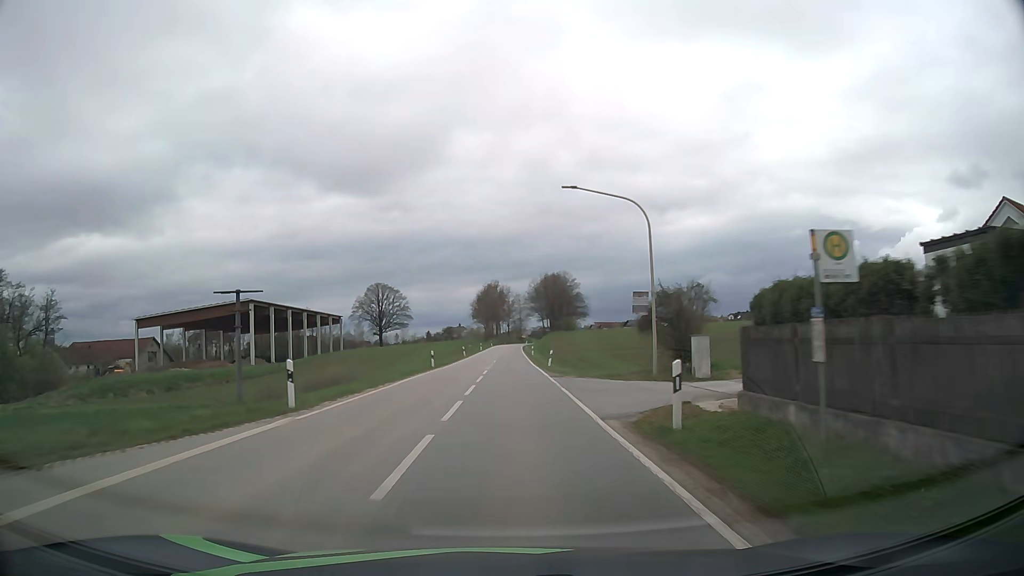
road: secondary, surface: asphalt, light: Day
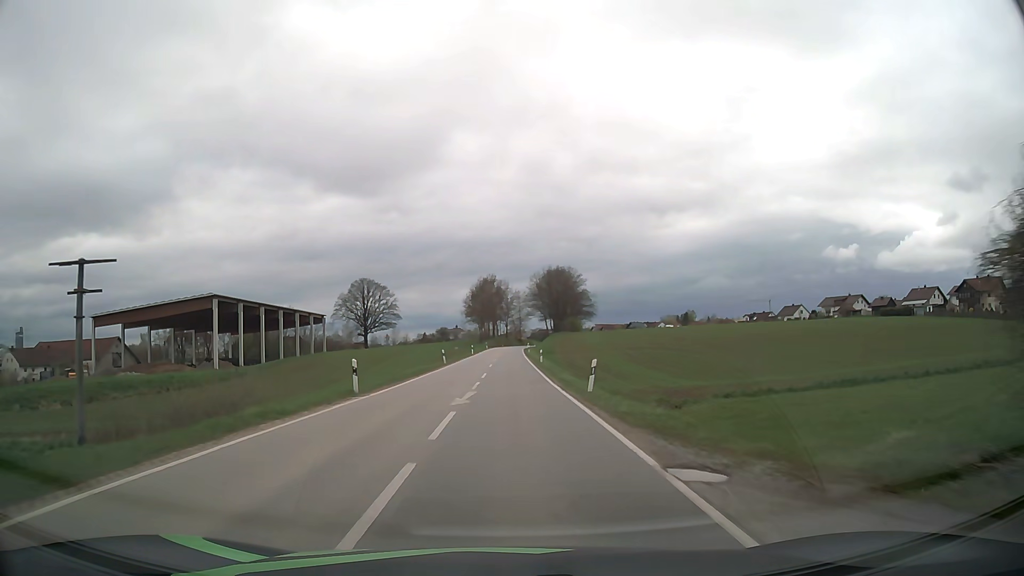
(+0.1, +20.5) m; 0°
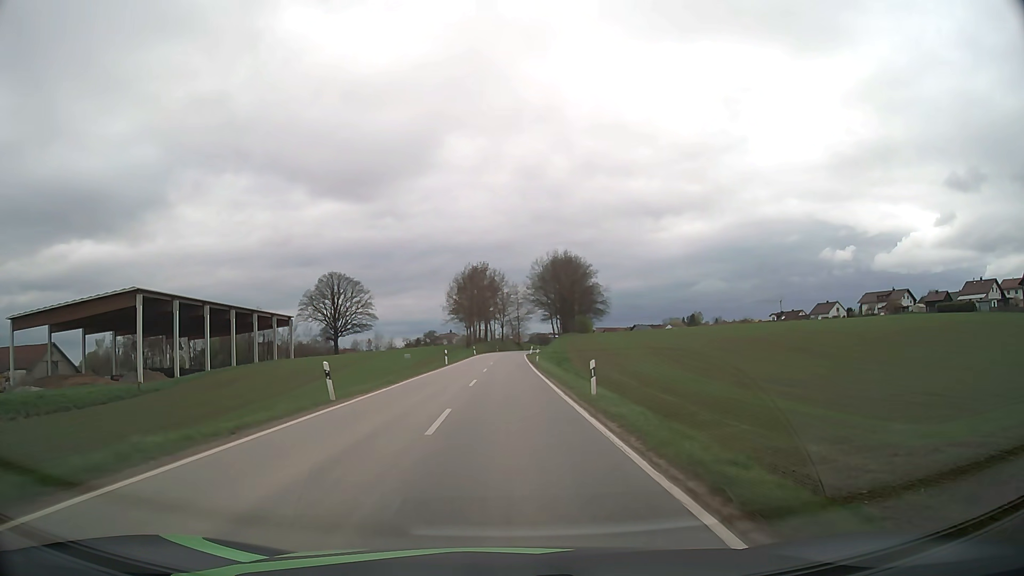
(+0.1, +31.0) m; 0°
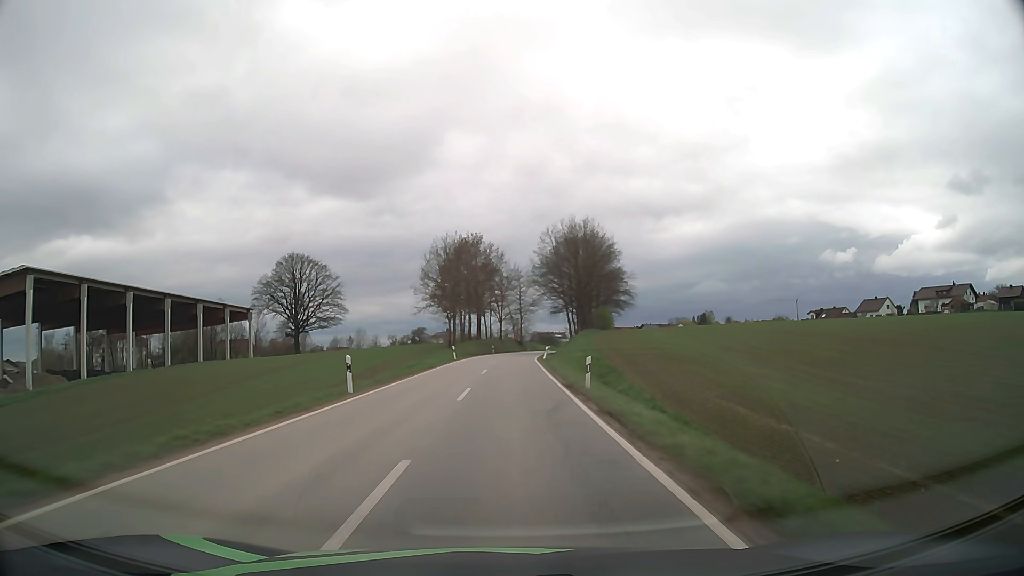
(0.0, +31.5) m; 0°
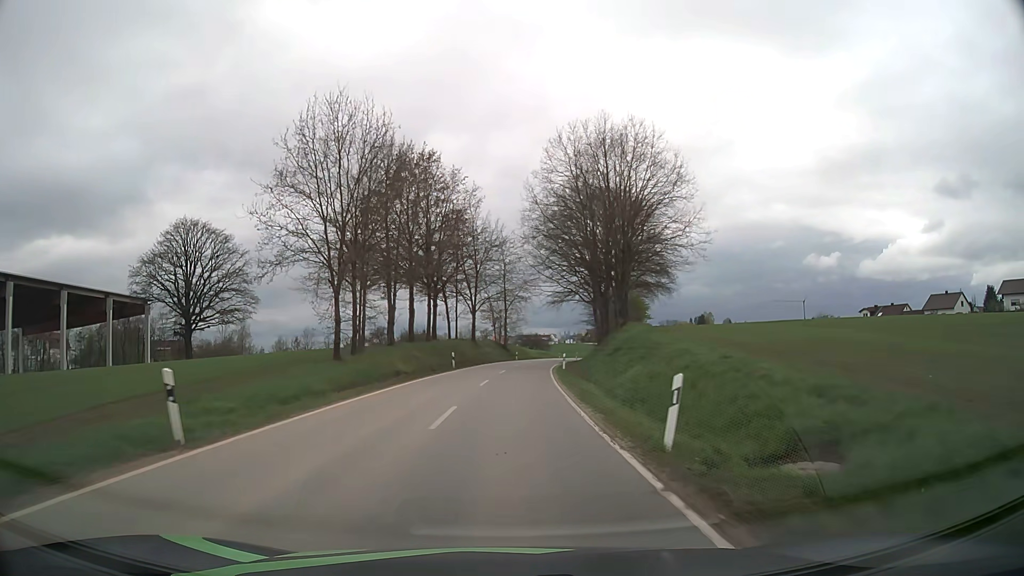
(+0.4, +42.4) m; +1°
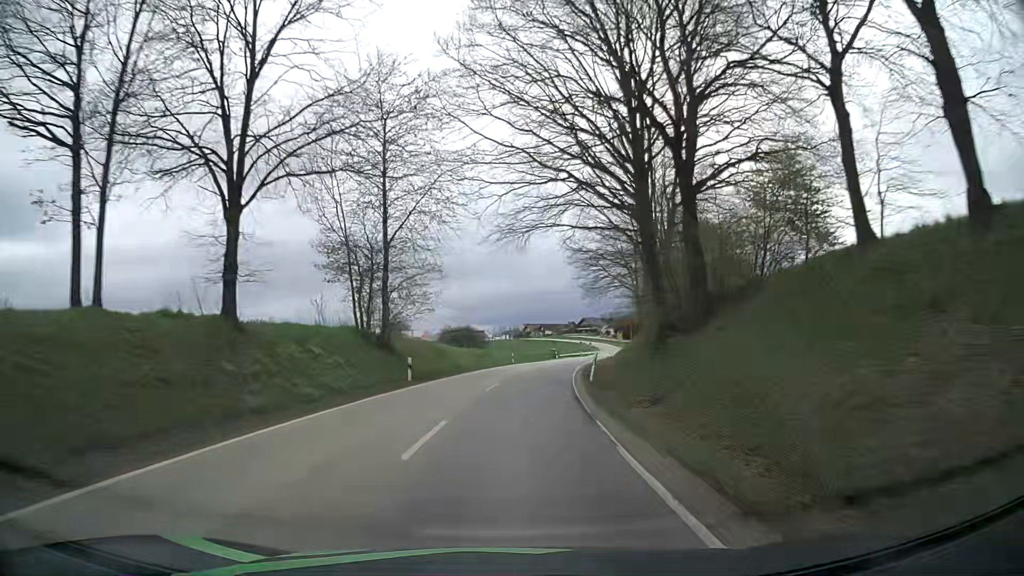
(+2.3, +52.5) m; +6°
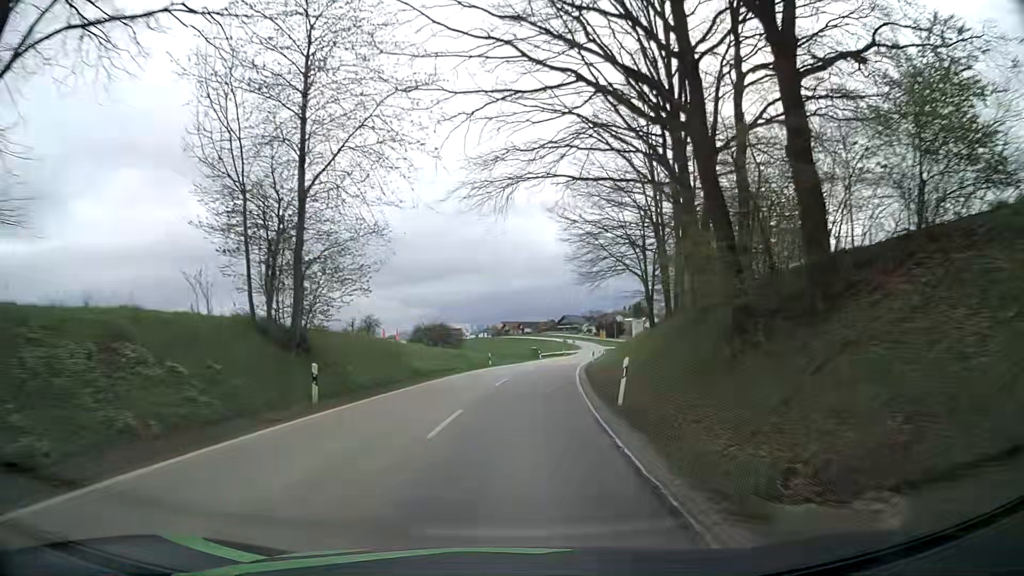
(+0.1, +10.5) m; +2°
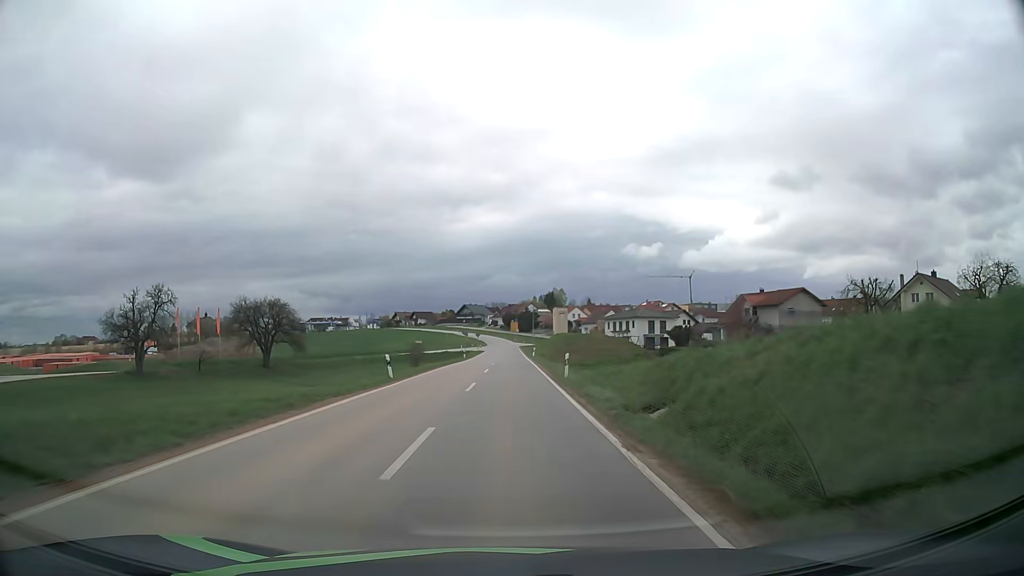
(+4.6, +52.1) m; +9°
(0, +10) (0, +20) (0, +30) (0, +40) (0, +50) (+1, +60) (+1, +70) (+1, +80) (+1, +90) (+1, +100) m
